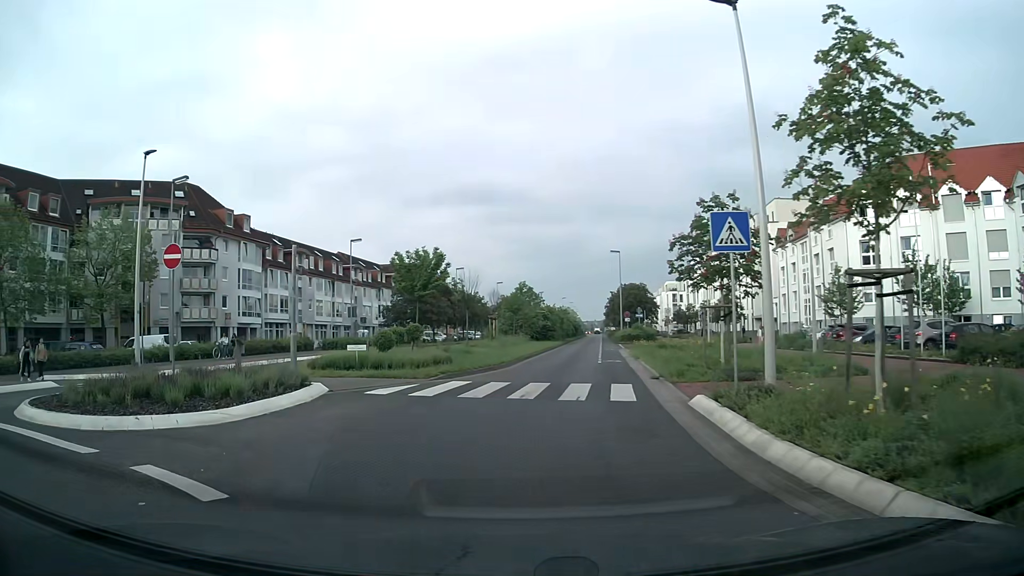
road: secondary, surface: asphalt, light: Day
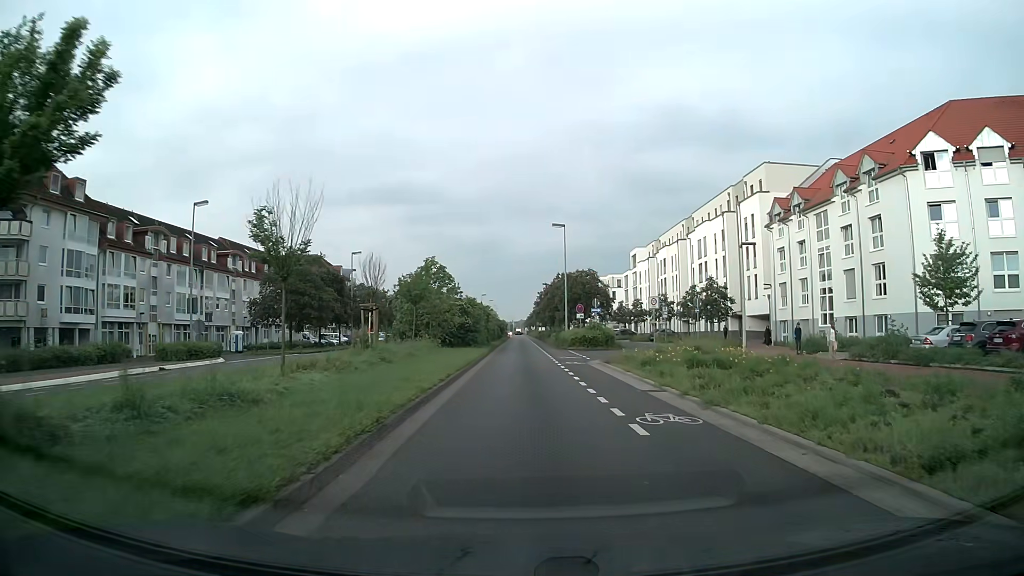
(+0.5, +20.2) m; +7°
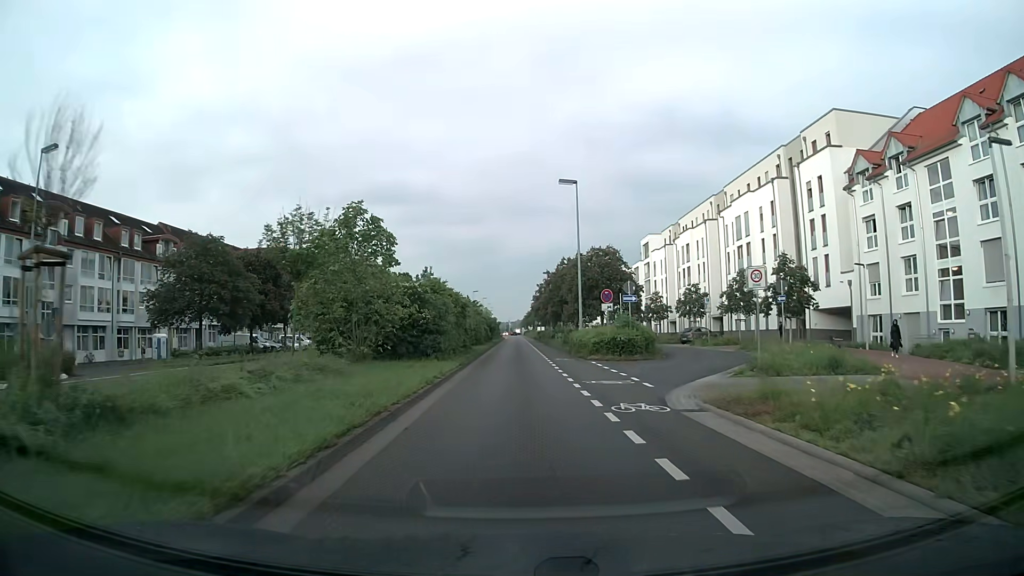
(+0.2, +17.1) m; 0°
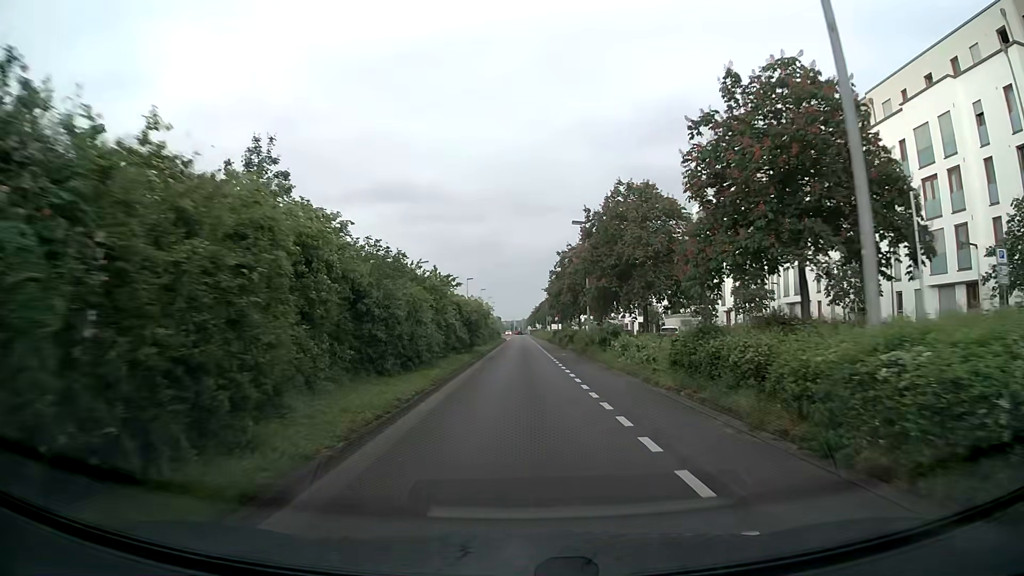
(-0.2, +32.9) m; 0°
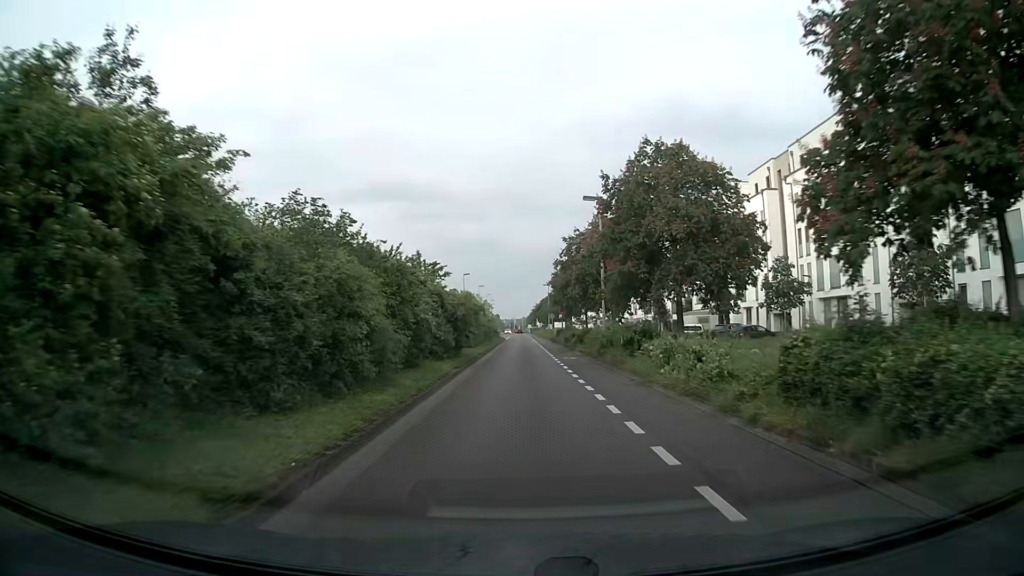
(0.0, +6.8) m; 0°
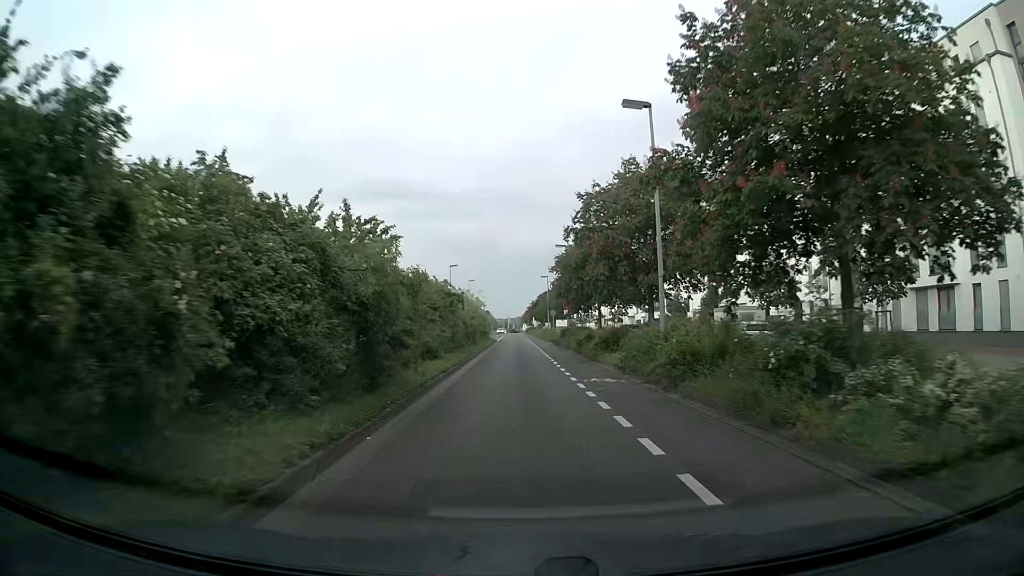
(+0.1, +13.7) m; 0°
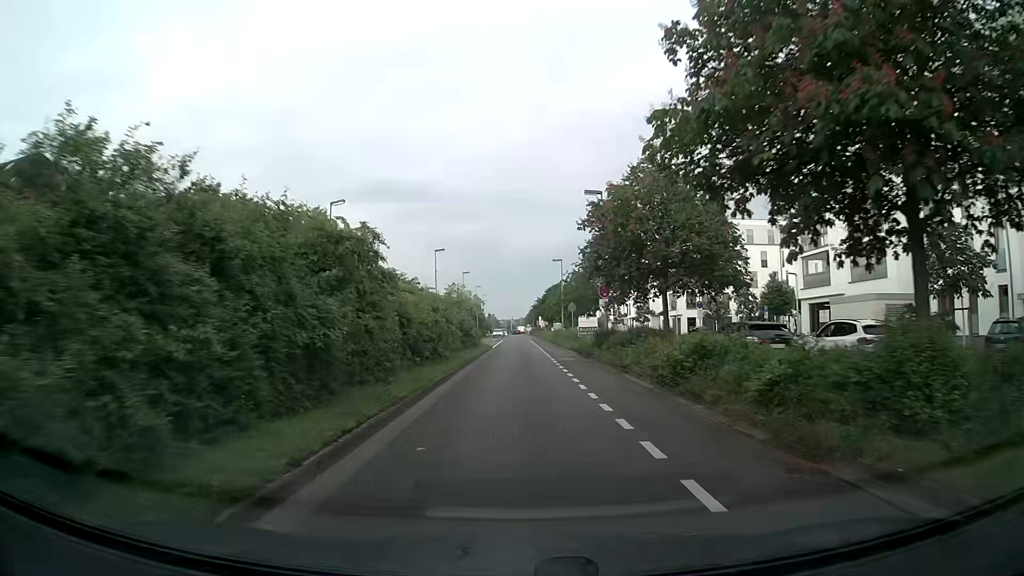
(0.0, +20.4) m; 0°
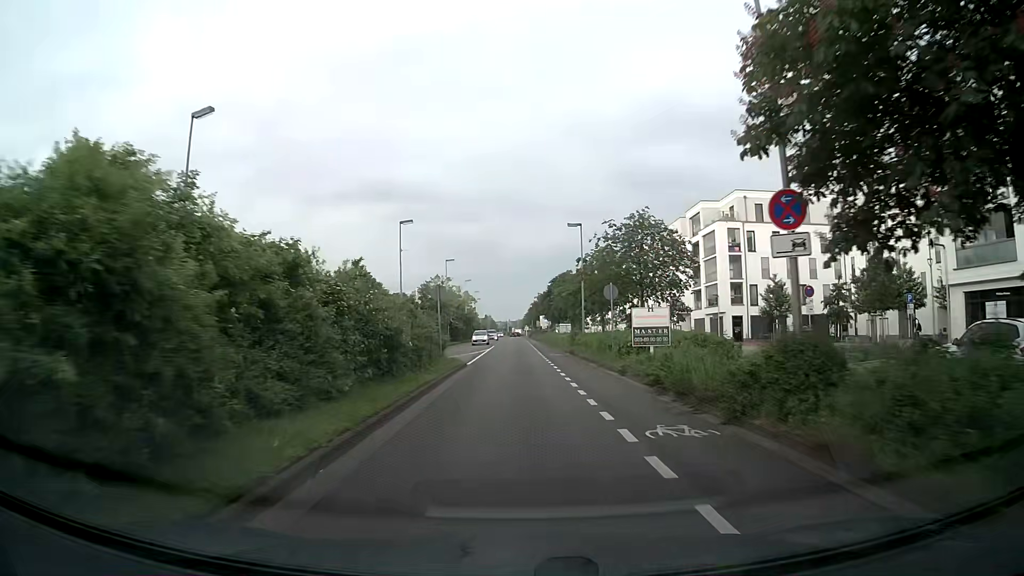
(0.0, +21.1) m; 0°
